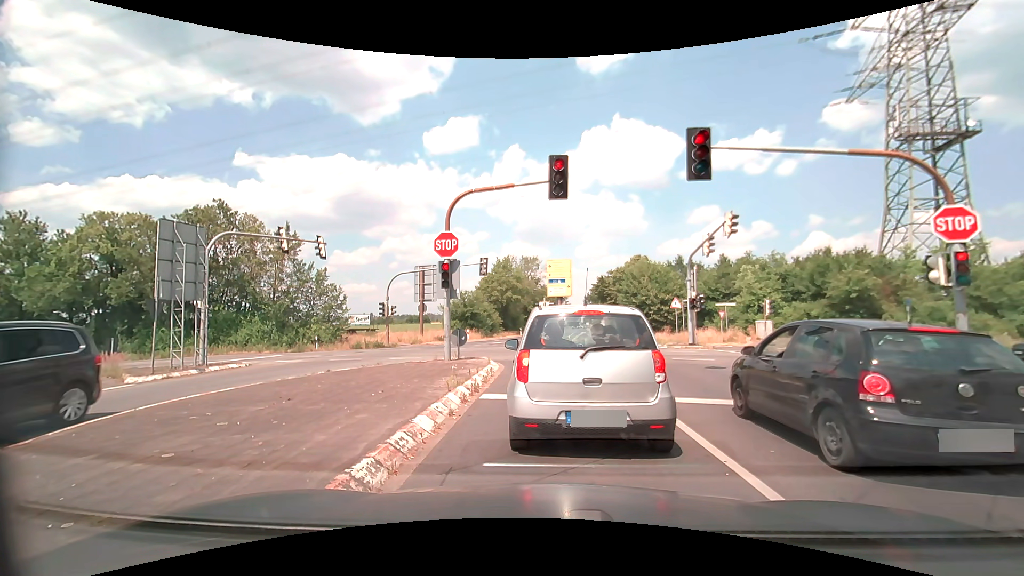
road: secondary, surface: asphalt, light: Day
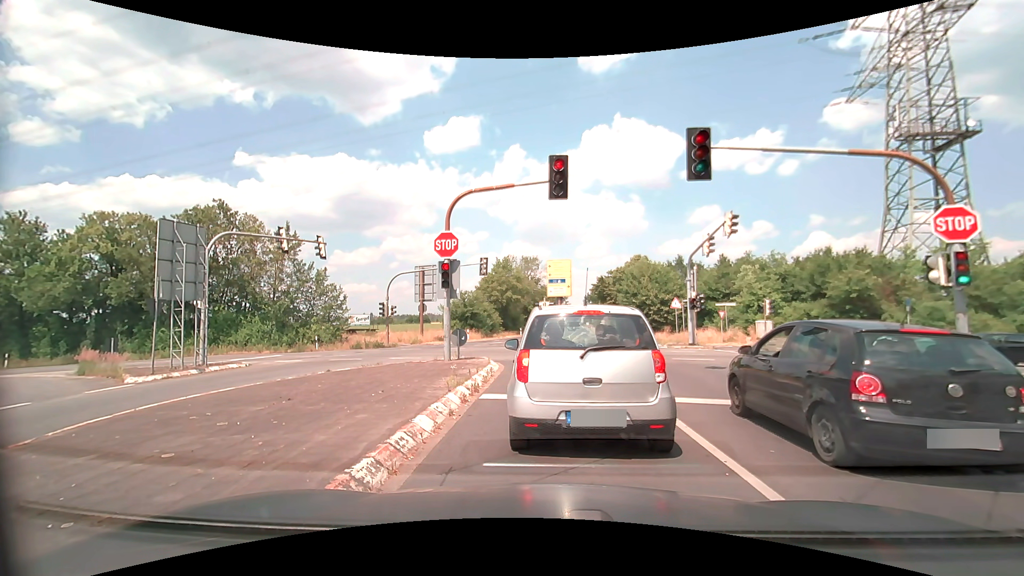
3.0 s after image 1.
(0.0, 0.0) m; 0°
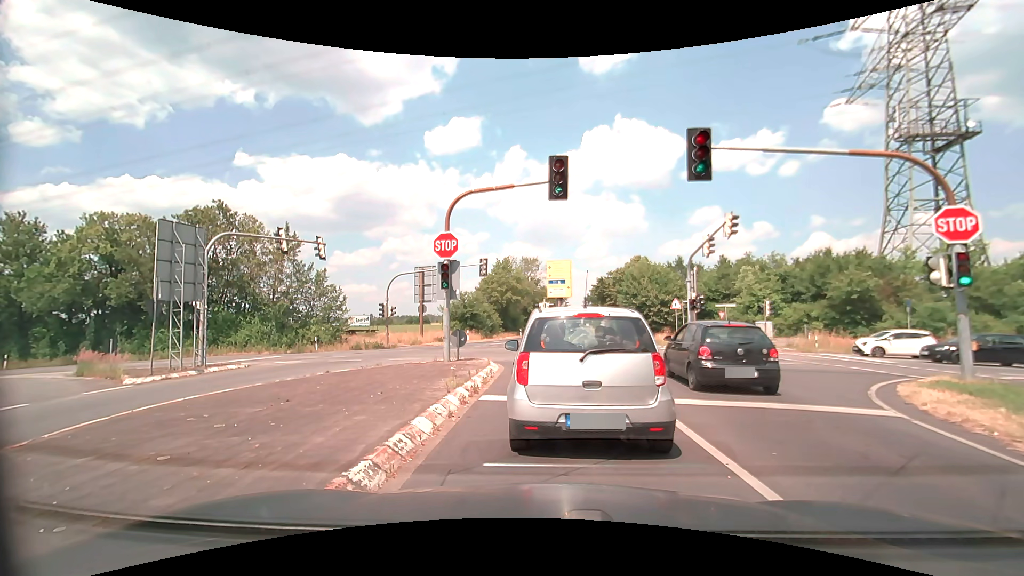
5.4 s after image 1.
(0.0, 0.0) m; 0°
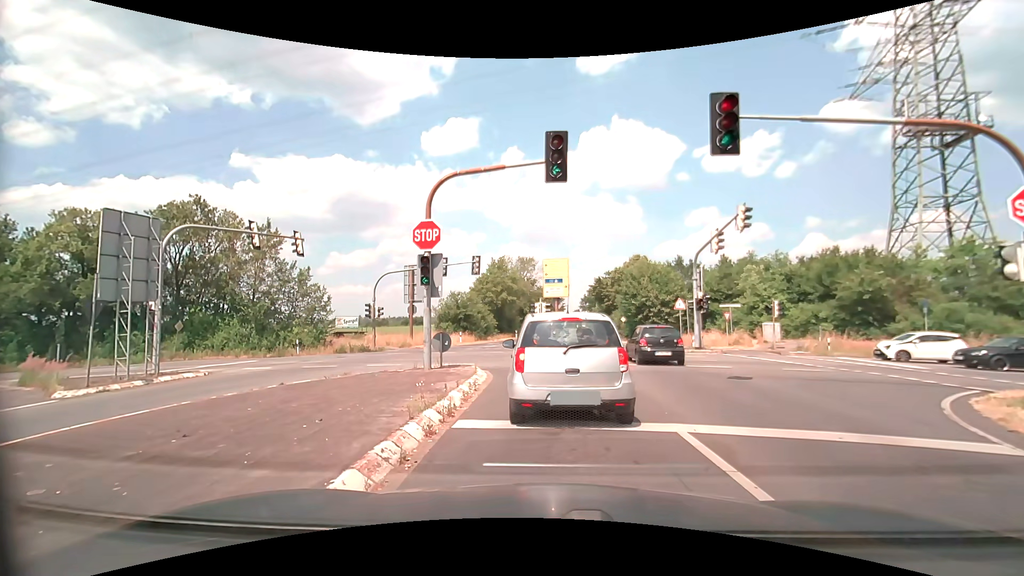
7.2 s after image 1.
(0.0, +2.4) m; -1°
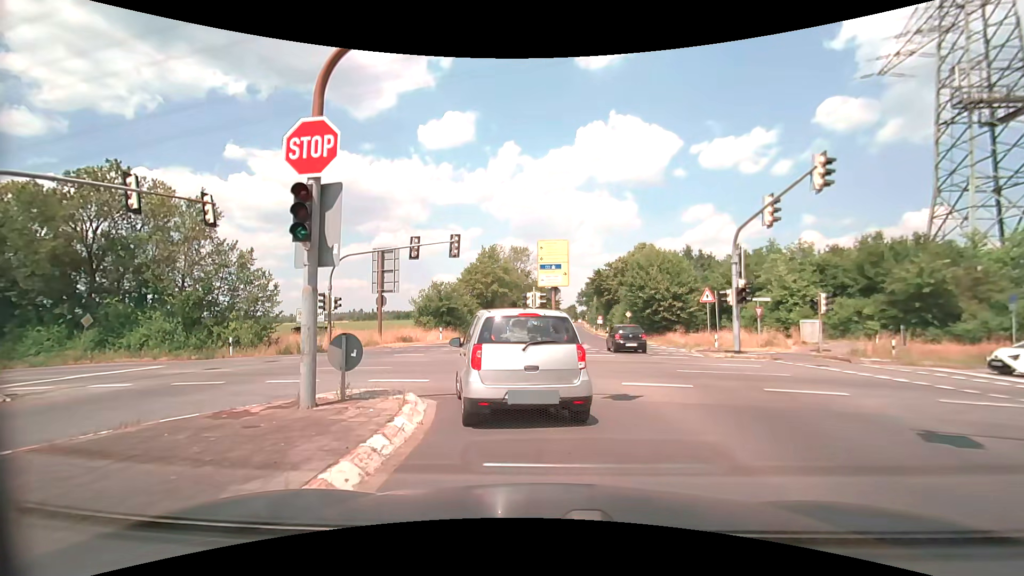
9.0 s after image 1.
(+0.2, +7.1) m; +2°
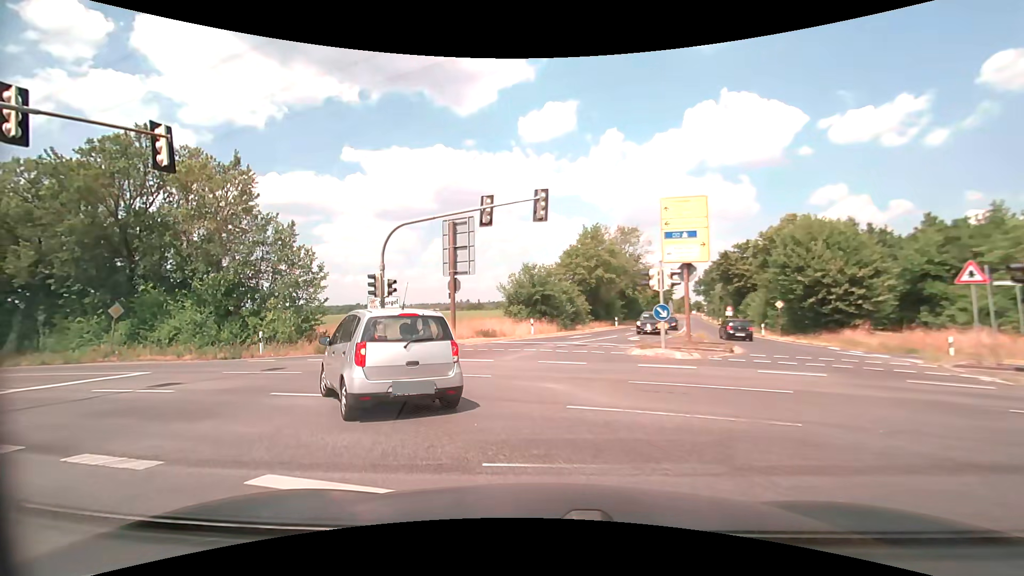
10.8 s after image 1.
(-0.5, +8.7) m; -12°
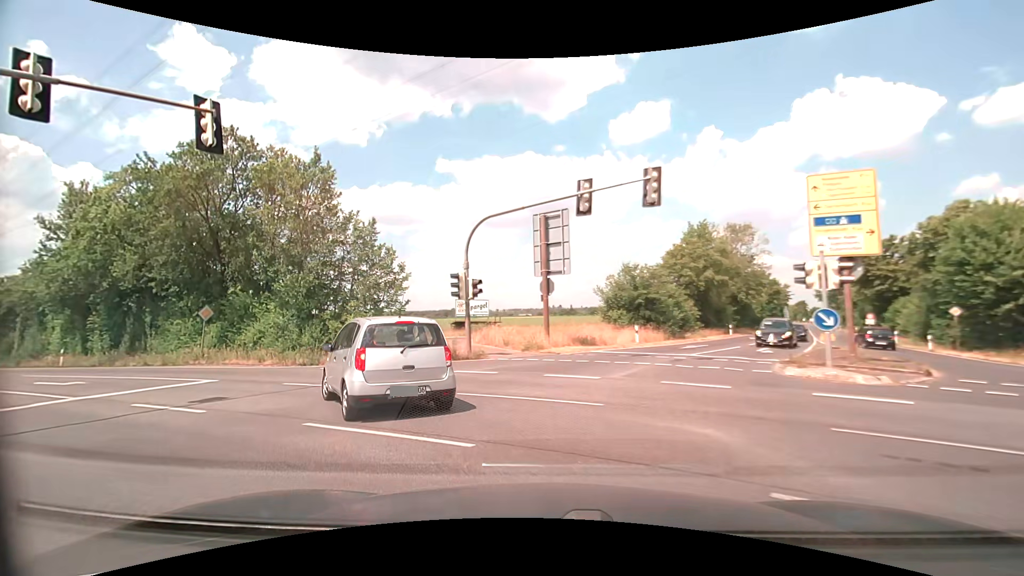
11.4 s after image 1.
(-0.3, +3.3) m; -10°
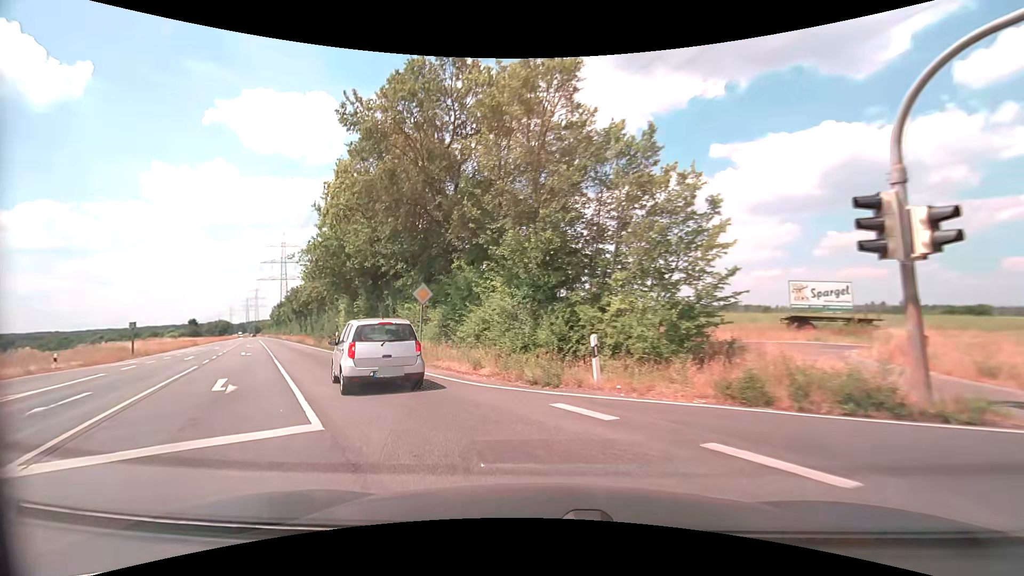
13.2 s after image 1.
(-3.2, +10.8) m; -30°
(-2, +10) (-7, +18) (-13, +27) (-18, +35) (-23, +44) (-28, +52) (-34, +61) (-39, +69) (-44, +78) (-49, +86) m
